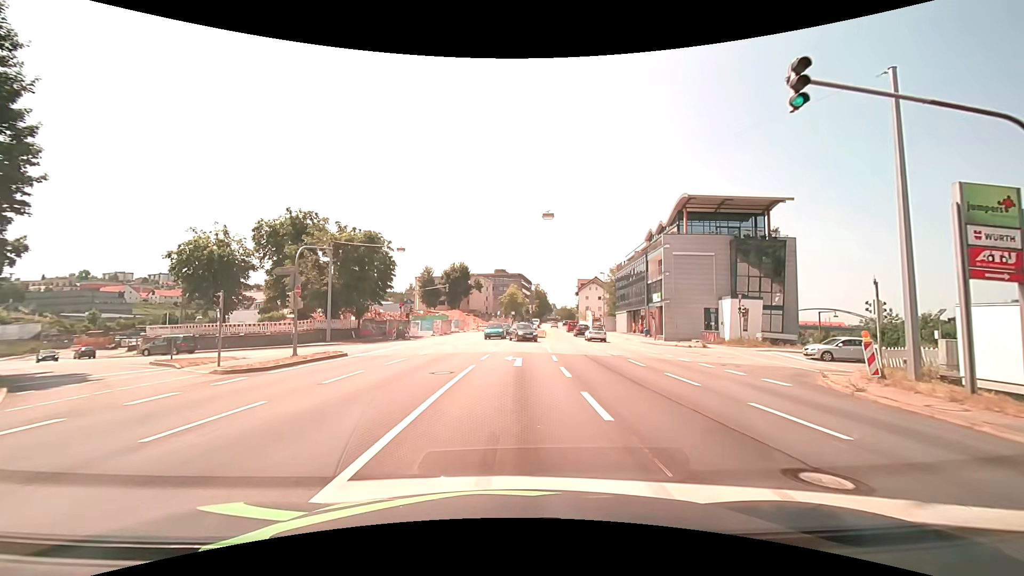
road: primary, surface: asphalt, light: Day
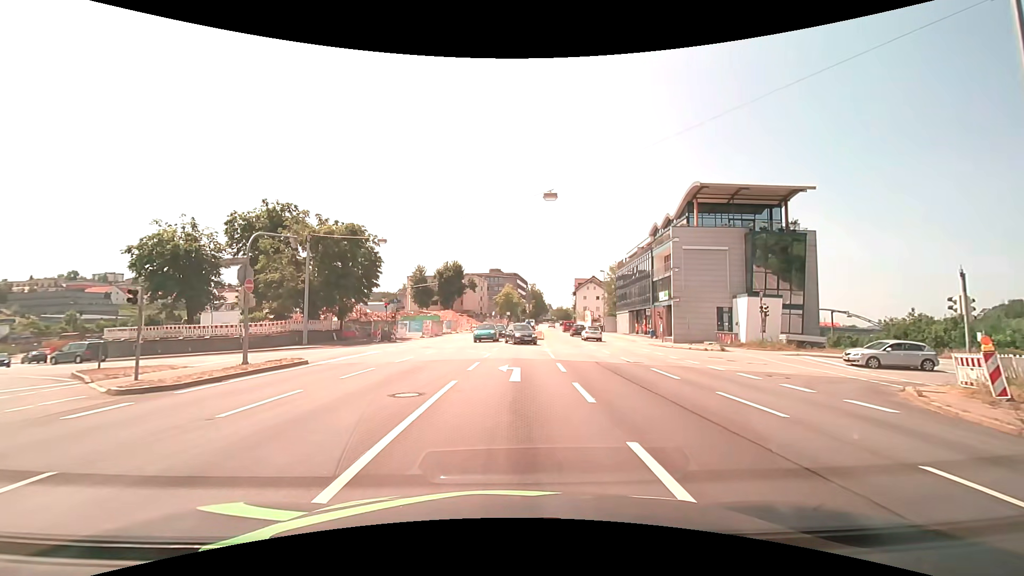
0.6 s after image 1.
(0.0, +4.3) m; +1°
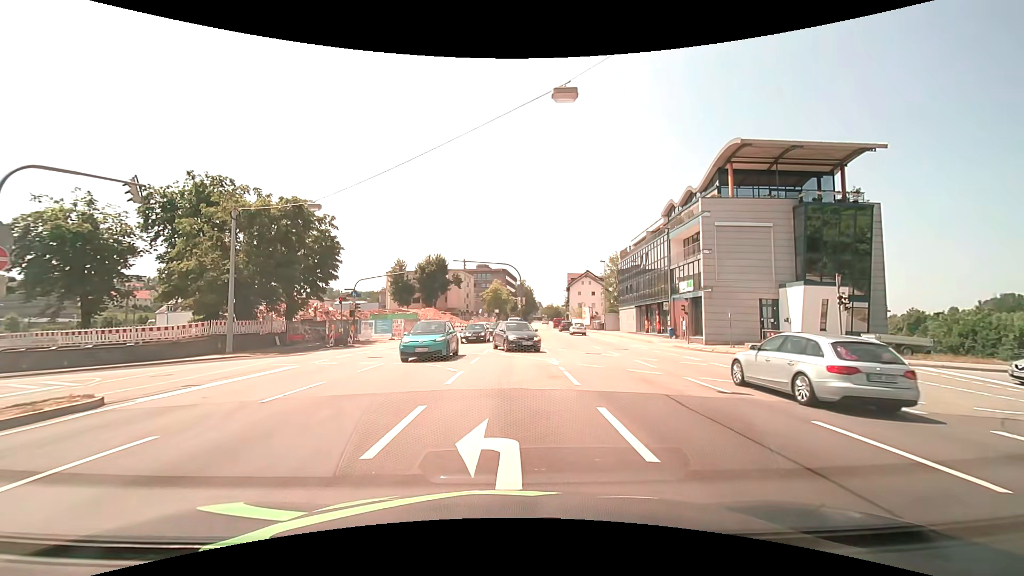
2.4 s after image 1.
(+0.1, +9.8) m; +1°
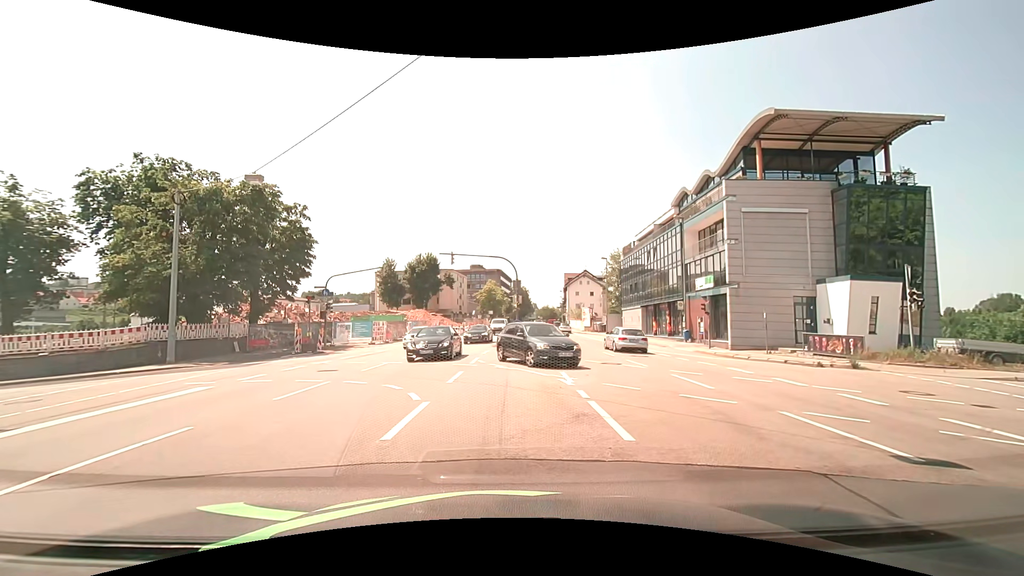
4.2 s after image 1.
(+0.1, +5.0) m; 0°
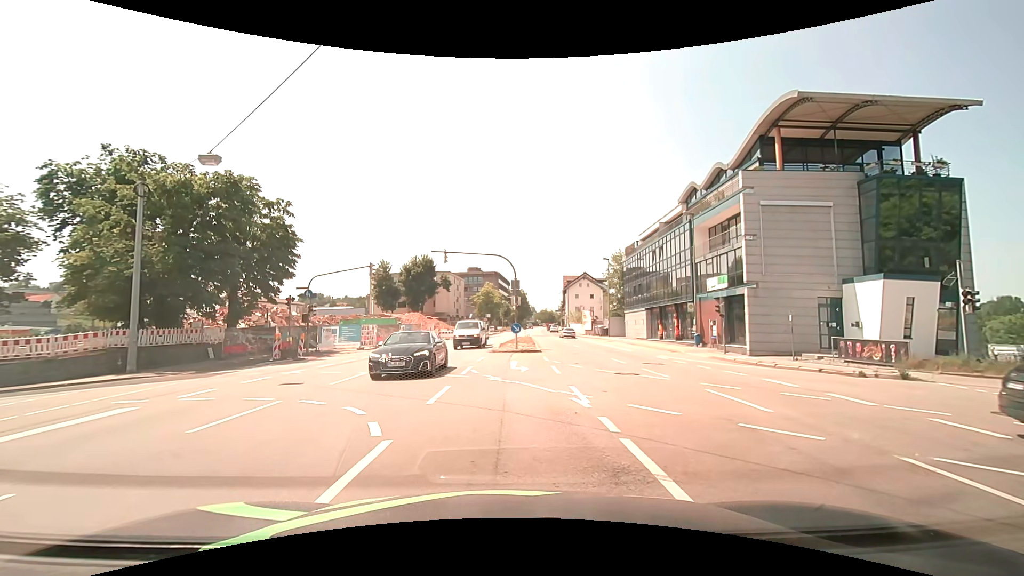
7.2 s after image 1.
(0.0, +2.7) m; -1°
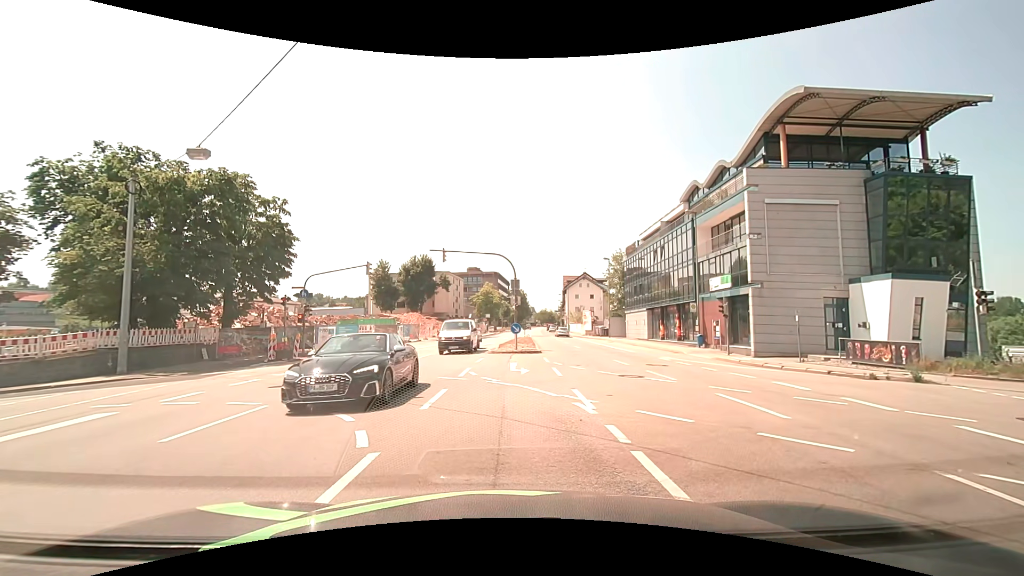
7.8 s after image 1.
(0.0, +0.6) m; 0°
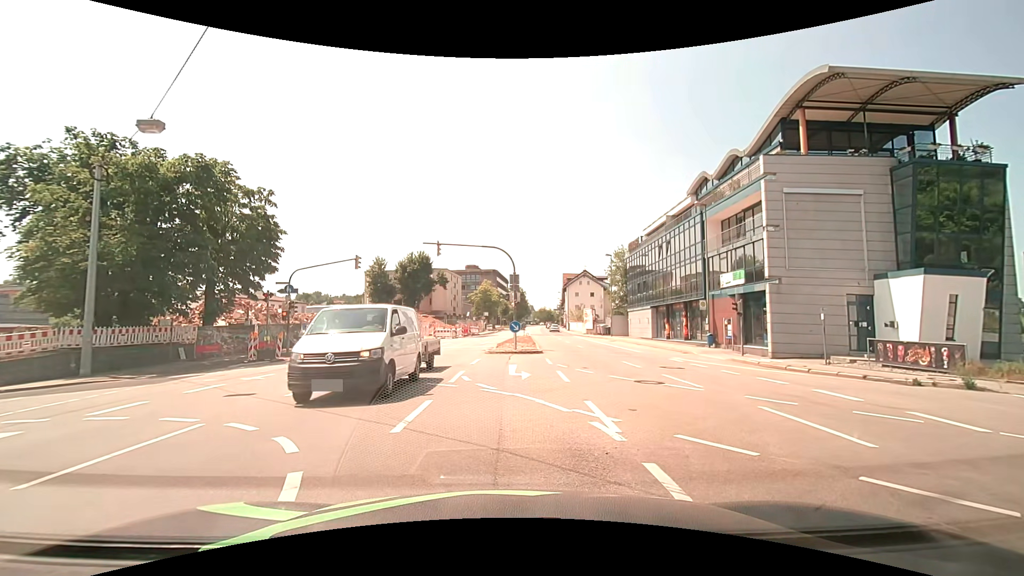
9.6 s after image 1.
(0.0, +2.1) m; 0°
